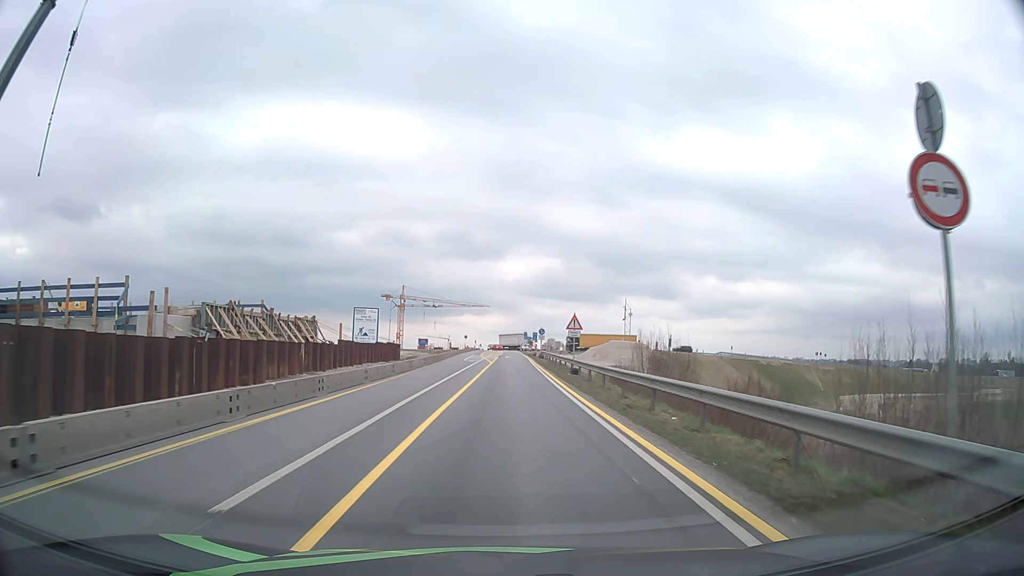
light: Day
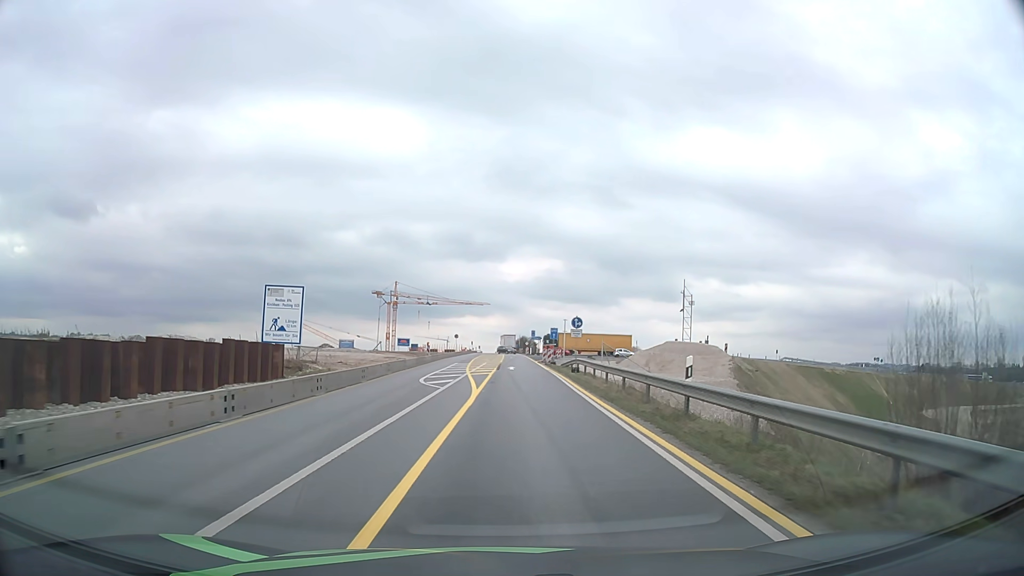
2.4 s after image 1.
(-0.1, +30.2) m; 0°
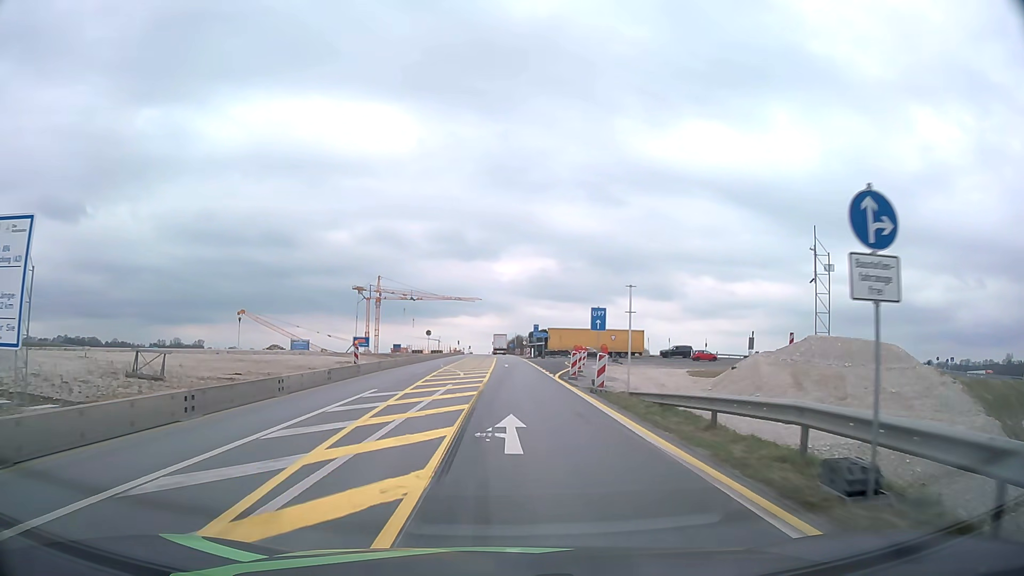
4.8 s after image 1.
(+0.2, +29.8) m; 0°
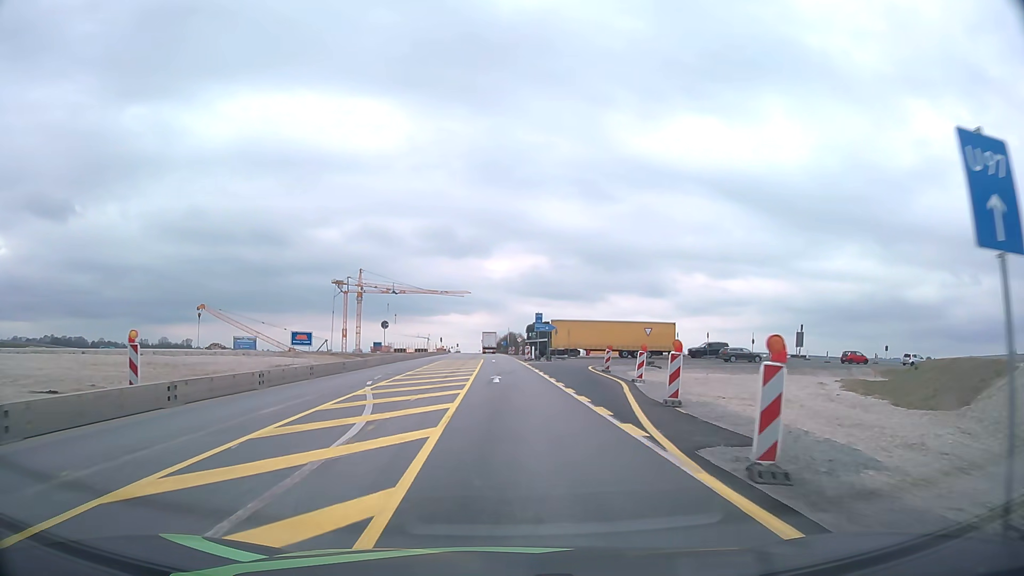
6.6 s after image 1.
(+0.1, +22.5) m; +1°
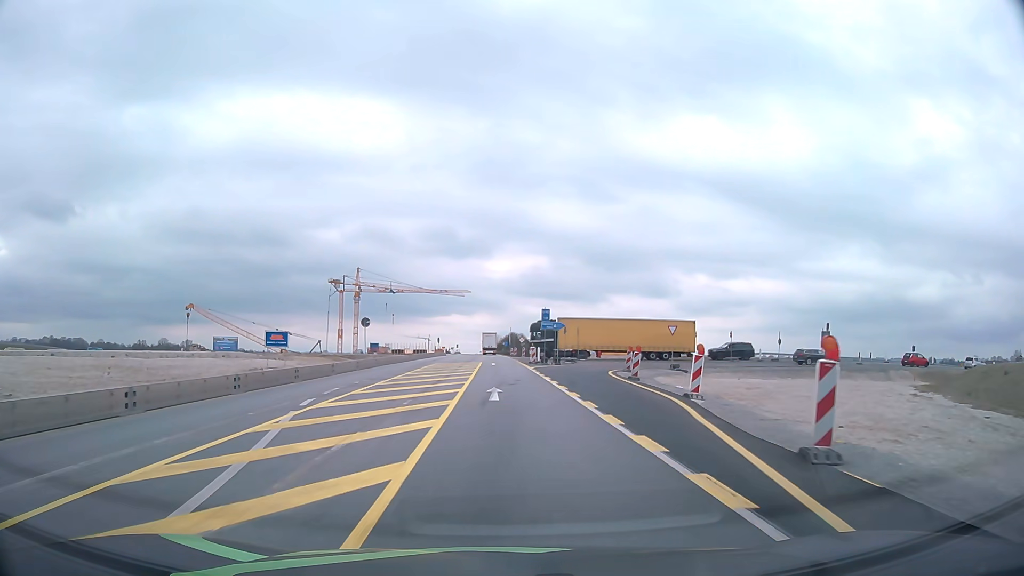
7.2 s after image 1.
(0.0, +7.6) m; 0°
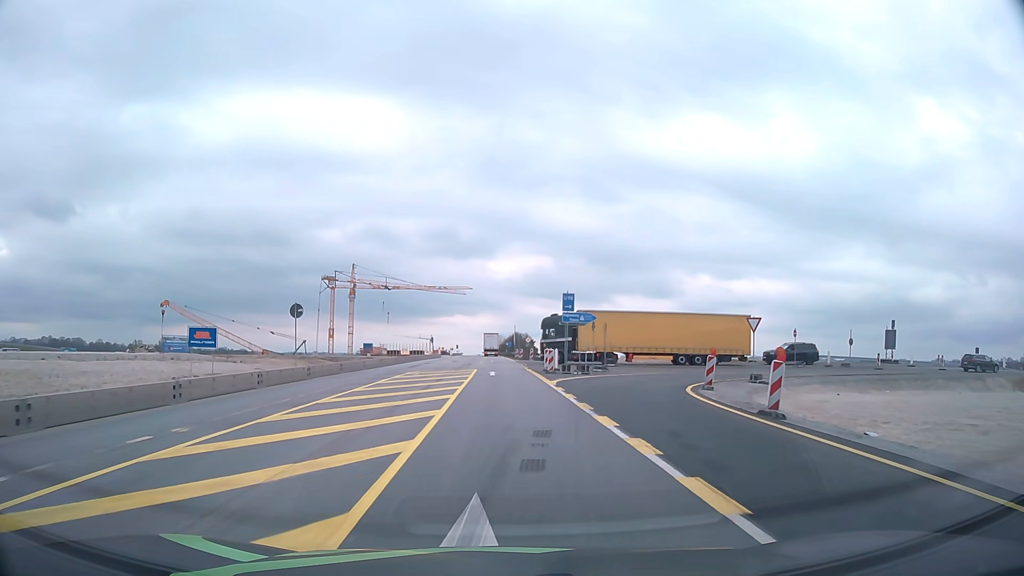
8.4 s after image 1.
(0.0, +15.2) m; 0°
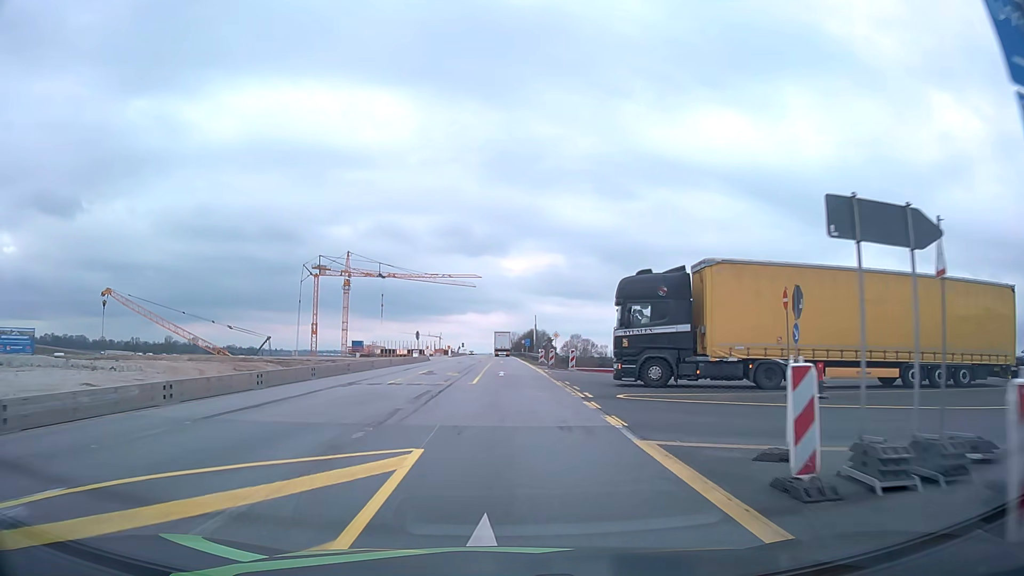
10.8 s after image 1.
(-0.3, +30.7) m; -1°
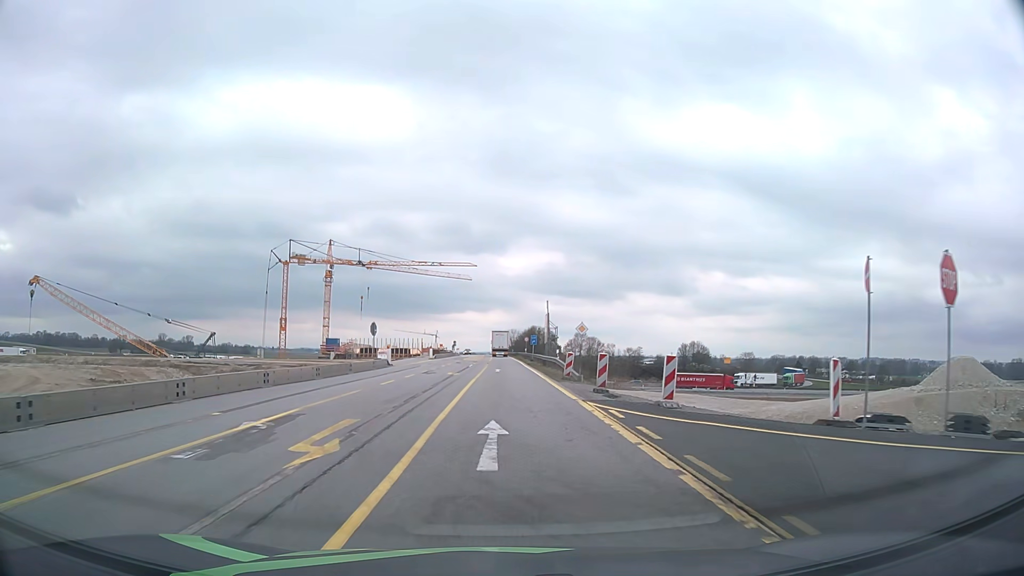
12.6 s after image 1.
(+0.1, +23.4) m; 0°
(0, +10) (0, +20) (0, +30) (0, +40) (0, +50) (0, +60) (0, +70) (-1, +80) (-1, +90) (-1, +100) m
